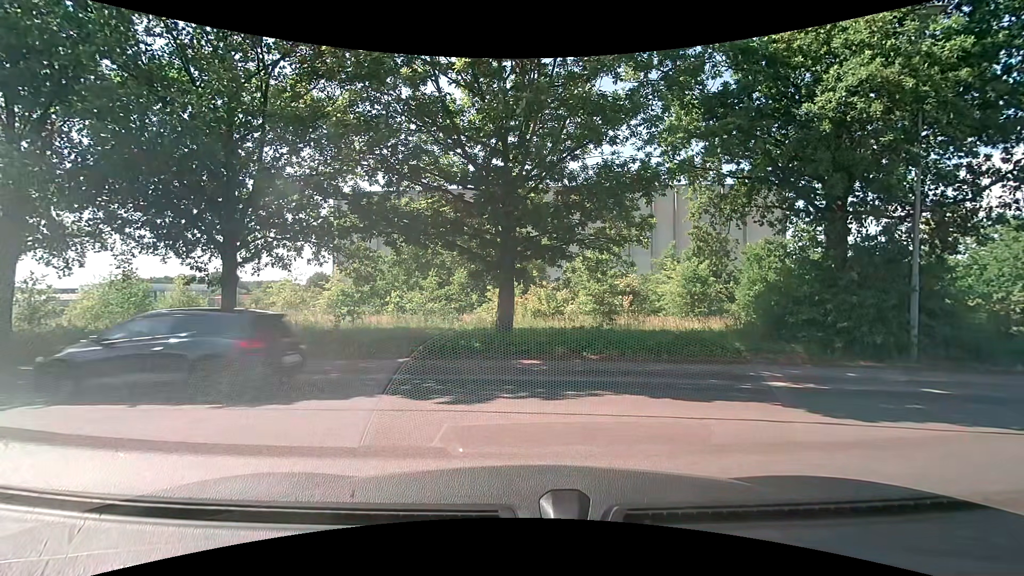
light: Day
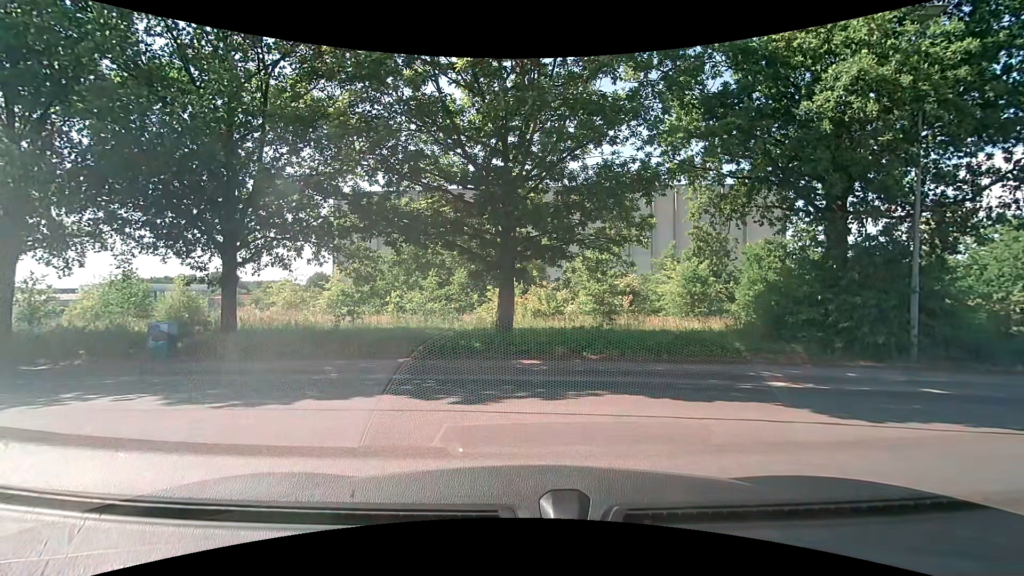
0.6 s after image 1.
(0.0, 0.0) m; 0°
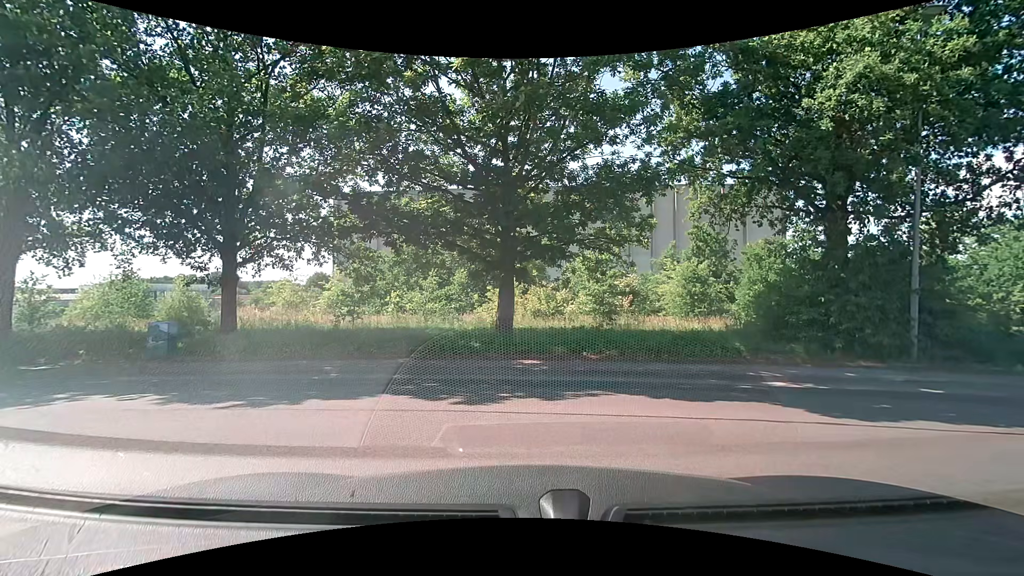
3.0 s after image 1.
(0.0, 0.0) m; 0°
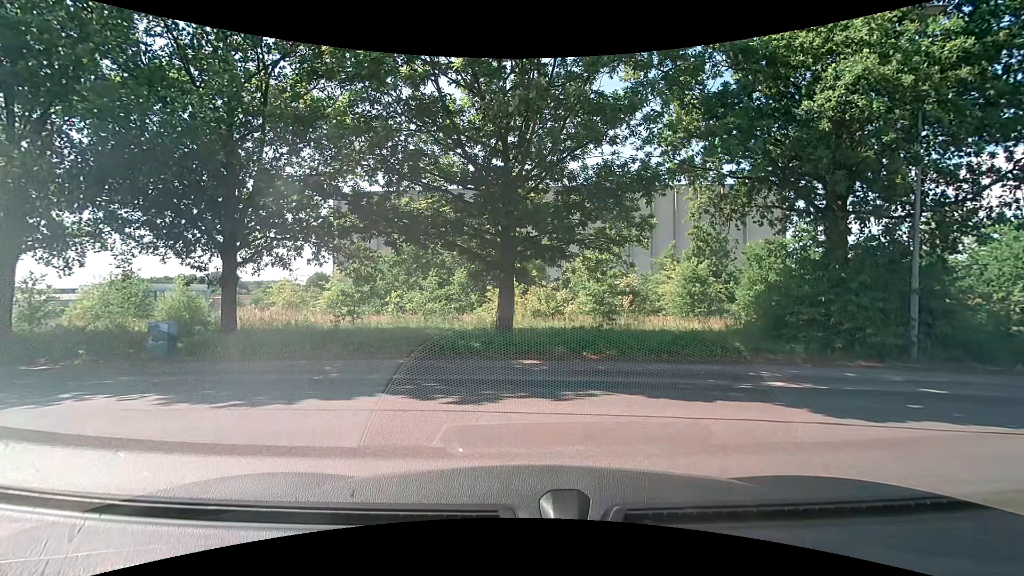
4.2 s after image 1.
(0.0, 0.0) m; 0°
